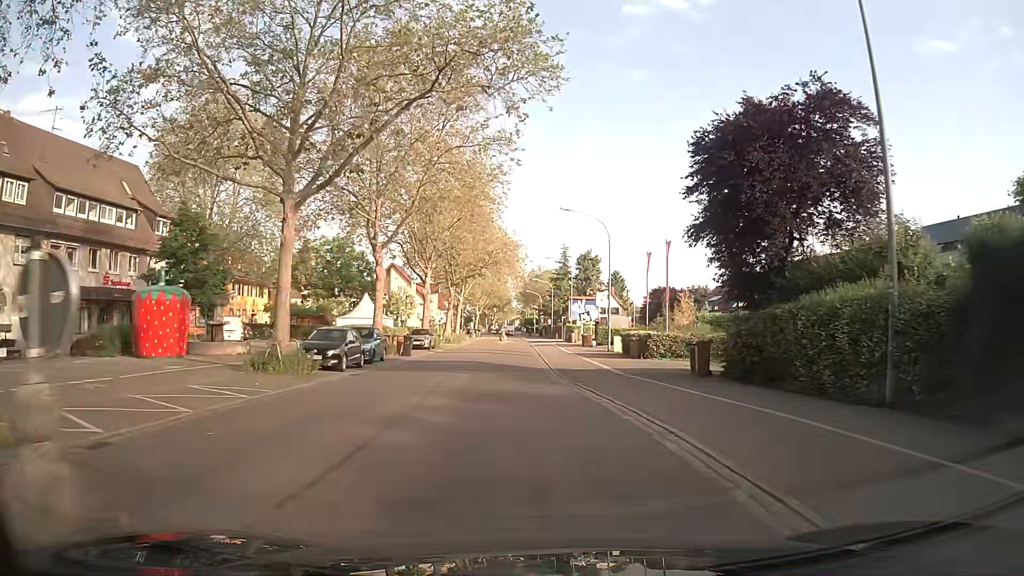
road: secondary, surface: asphalt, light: Day
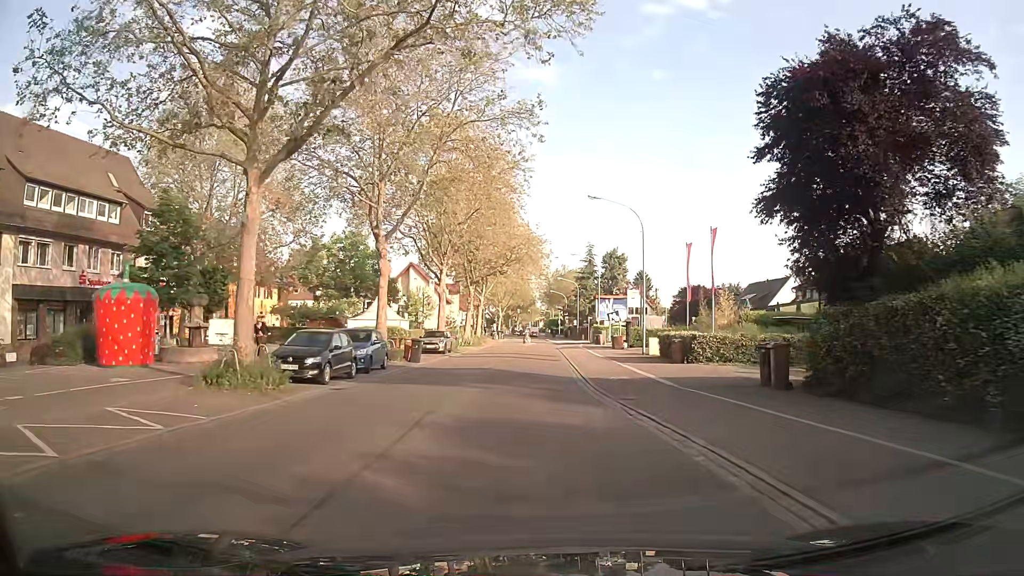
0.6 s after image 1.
(-0.1, +4.5) m; -3°
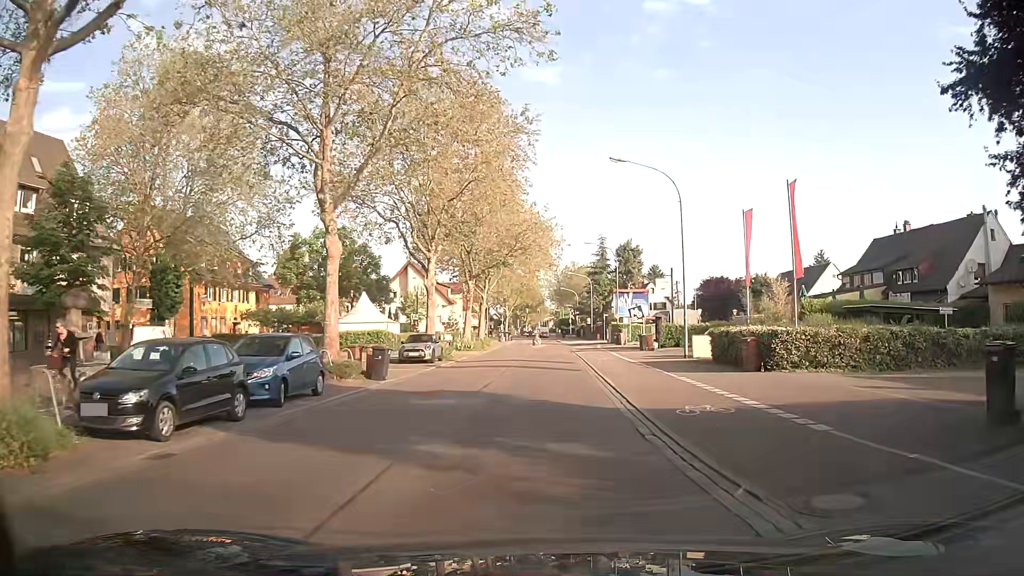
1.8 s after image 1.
(0.0, +9.0) m; -1°
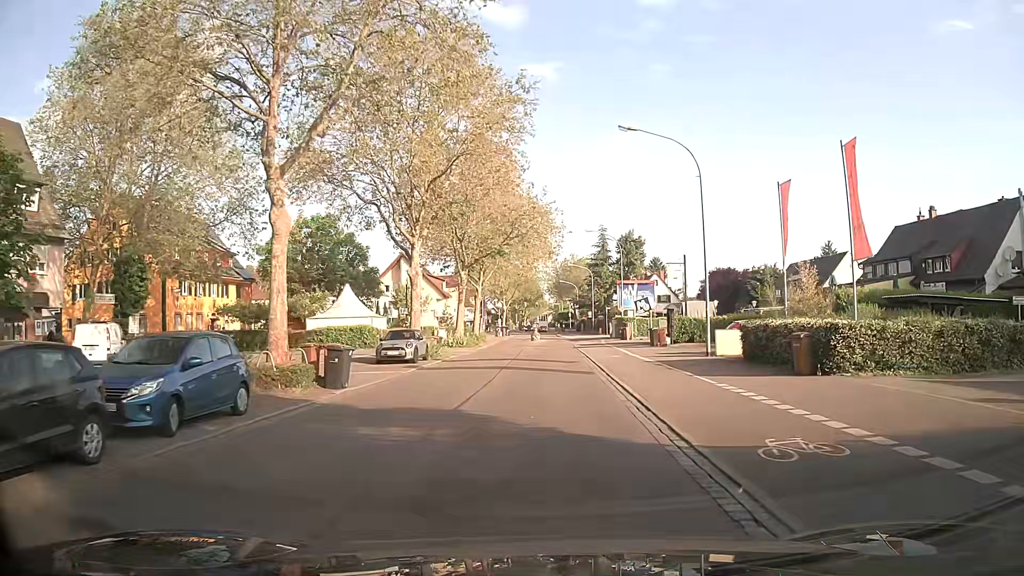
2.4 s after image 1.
(0.0, +4.5) m; +1°
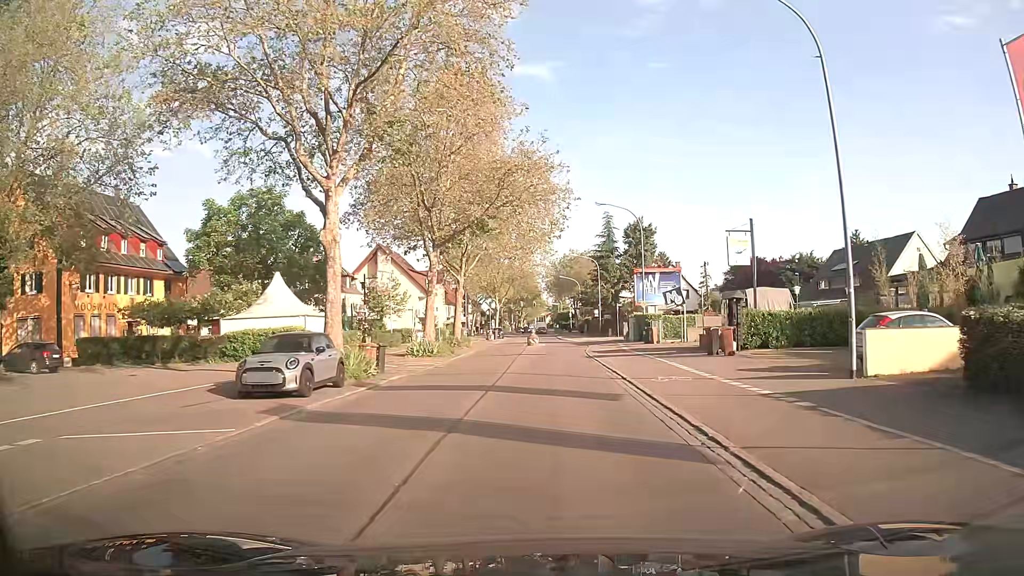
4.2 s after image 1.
(0.0, +13.5) m; 0°
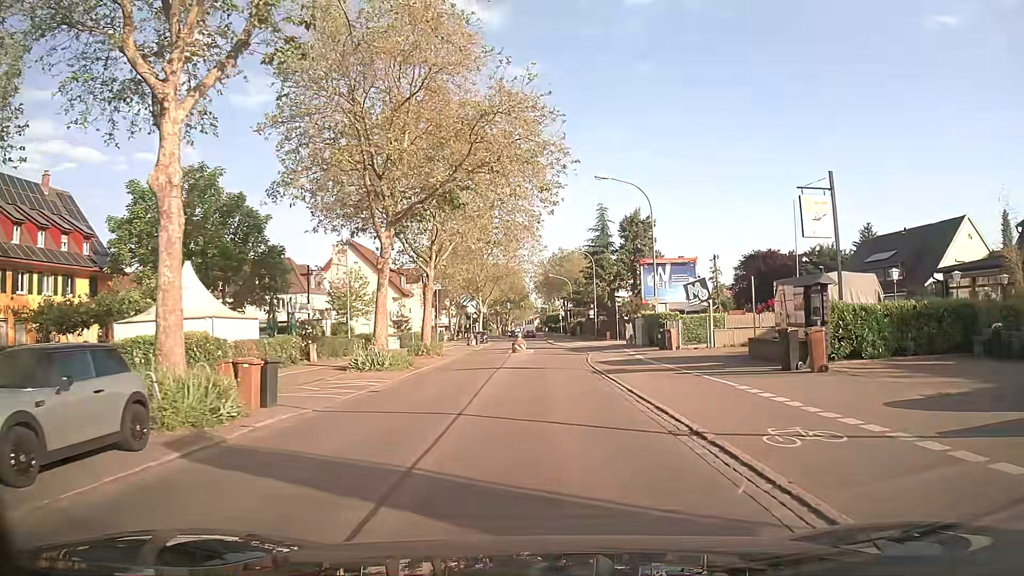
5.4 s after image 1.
(+0.2, +9.1) m; +1°
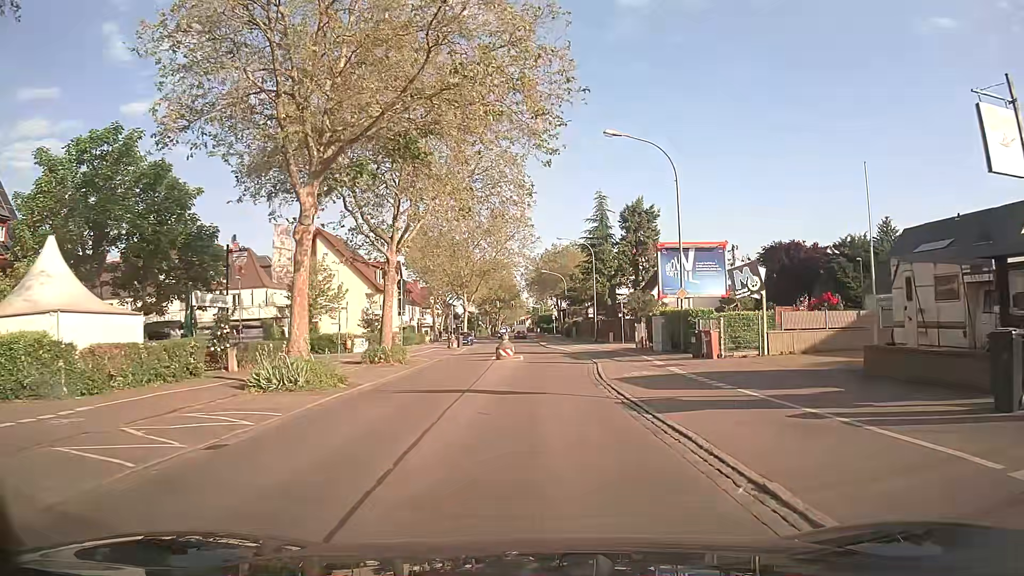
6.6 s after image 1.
(+0.1, +9.0) m; +2°
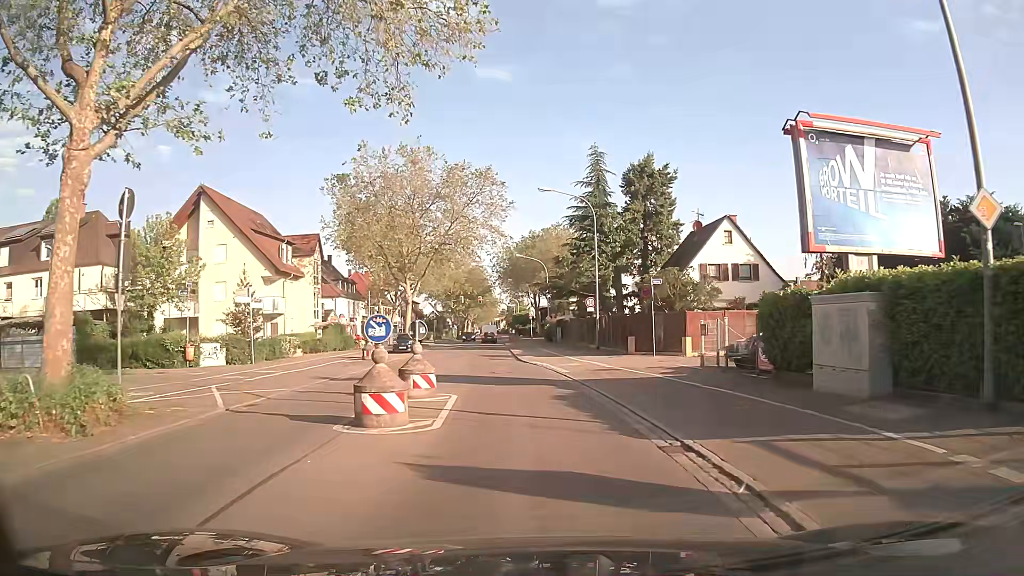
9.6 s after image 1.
(+0.1, +22.4) m; +1°
